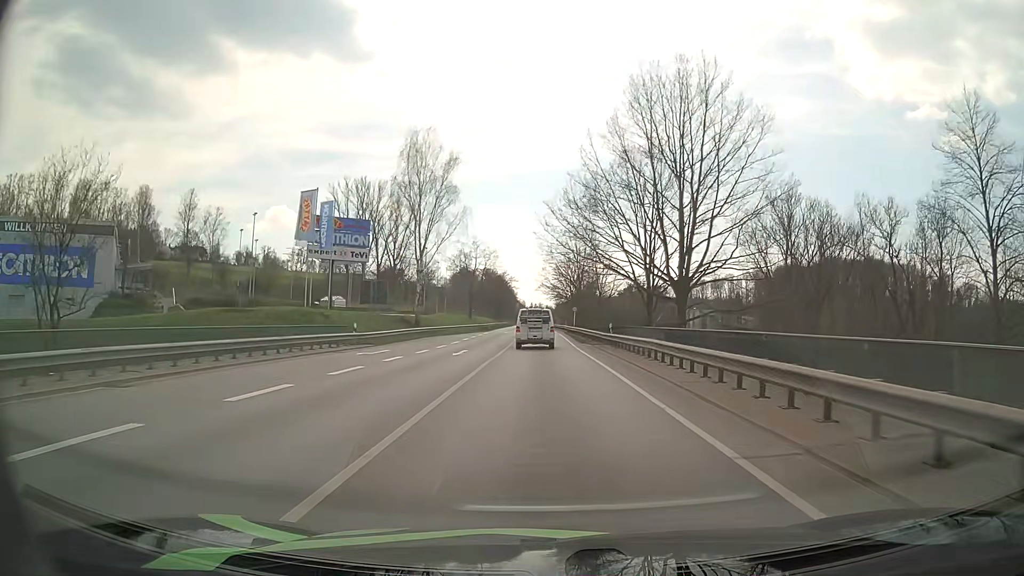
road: primary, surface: asphalt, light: Day
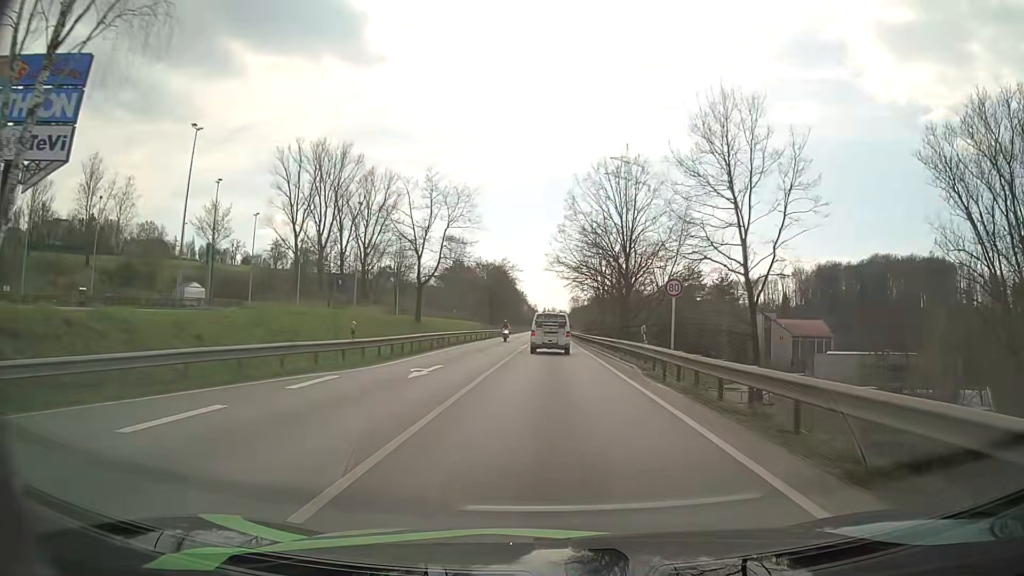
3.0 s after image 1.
(-0.4, +52.0) m; 0°
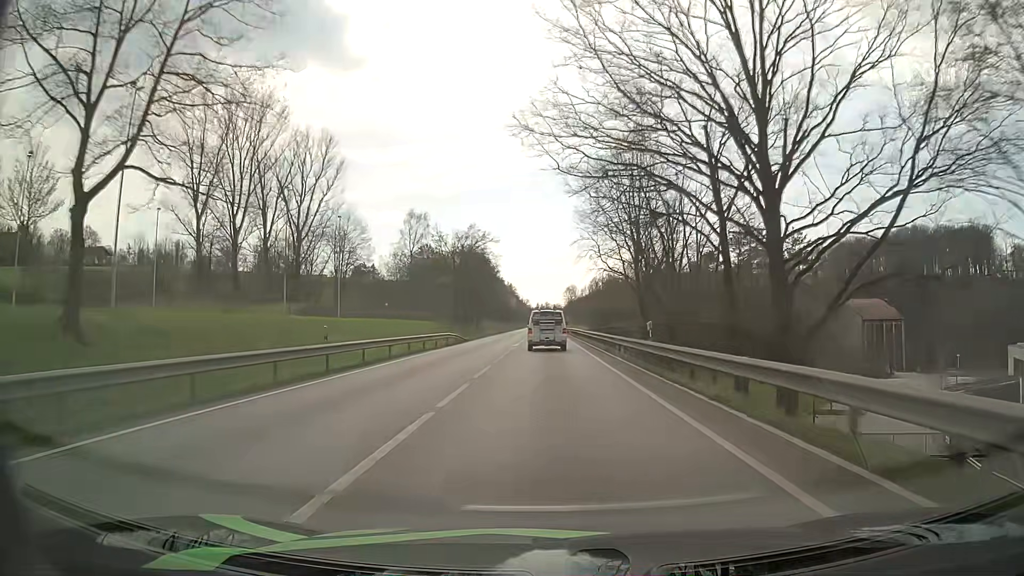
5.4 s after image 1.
(-0.1, +42.2) m; 0°
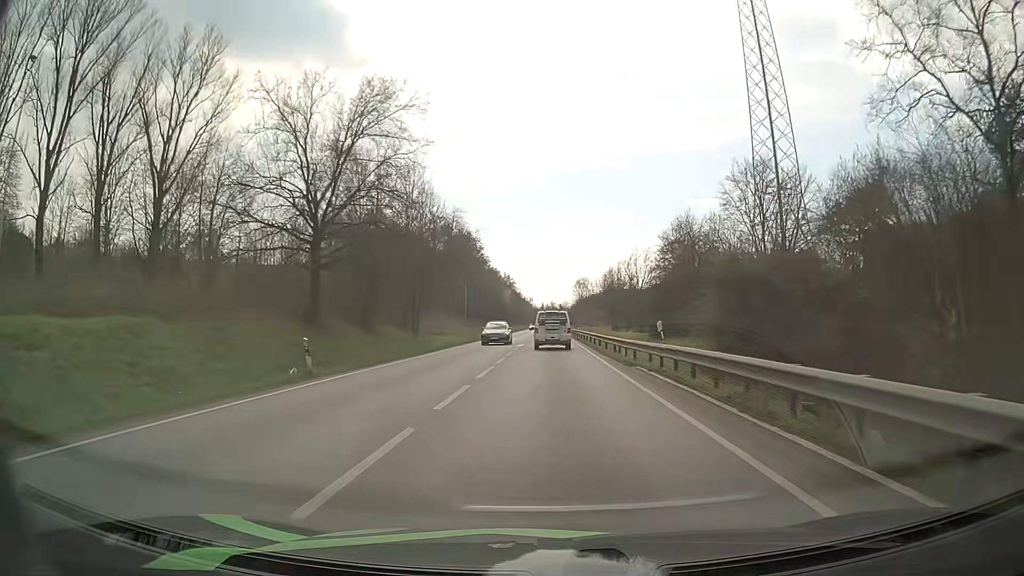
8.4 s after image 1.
(-0.6, +54.7) m; -1°
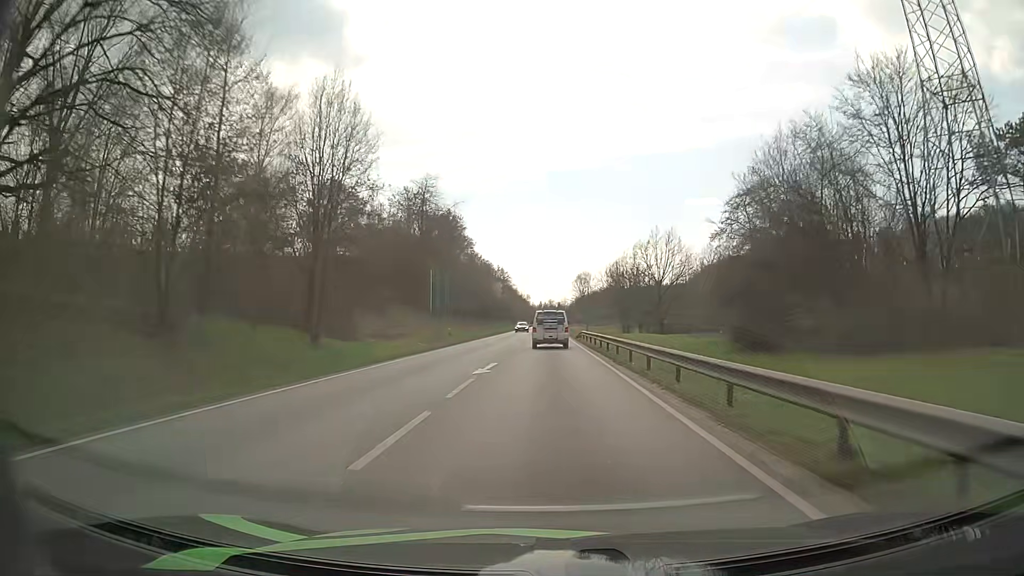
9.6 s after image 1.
(0.0, +22.6) m; 0°
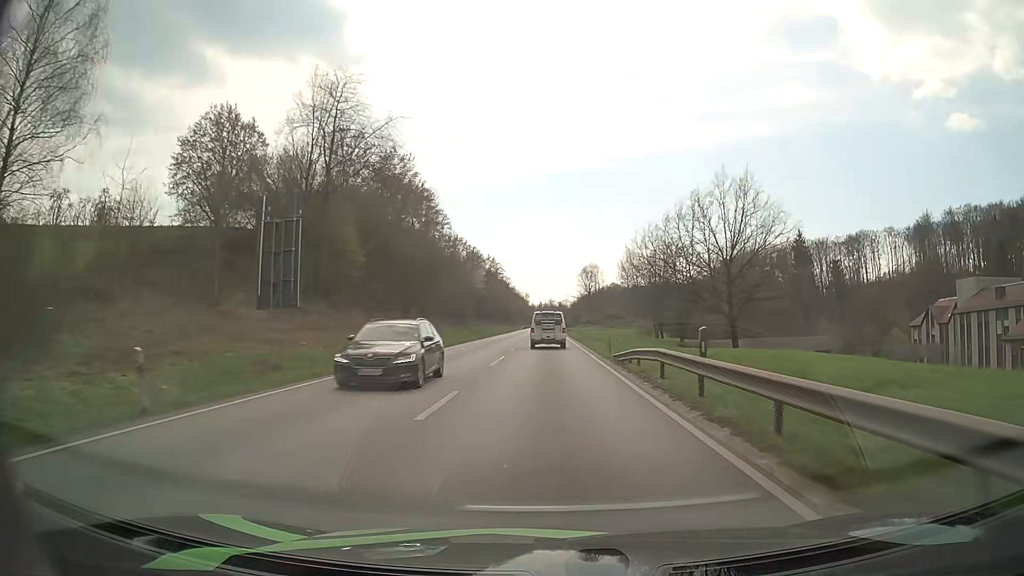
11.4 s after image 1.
(0.0, +34.8) m; 0°
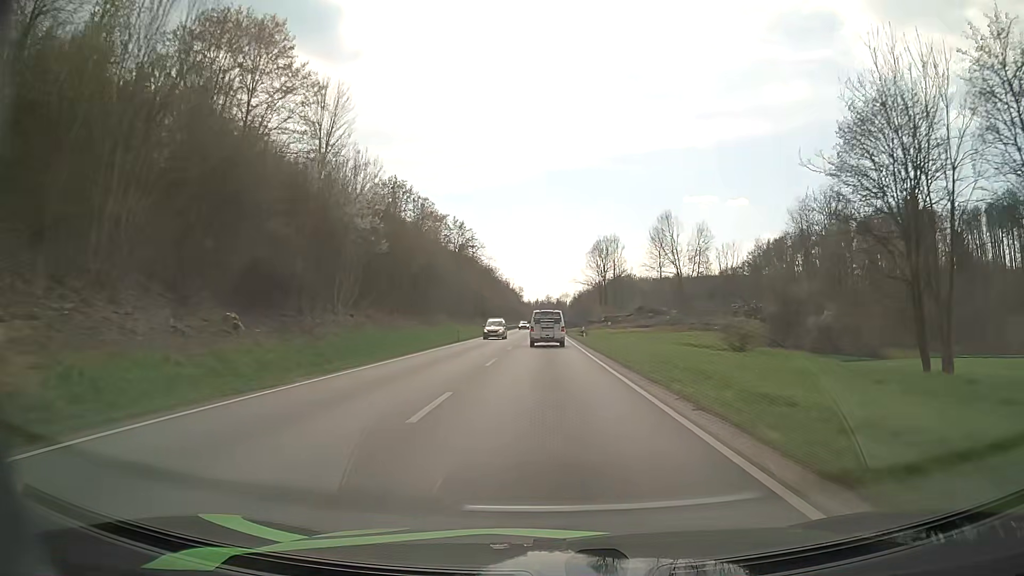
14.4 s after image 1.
(-0.3, +60.4) m; 0°
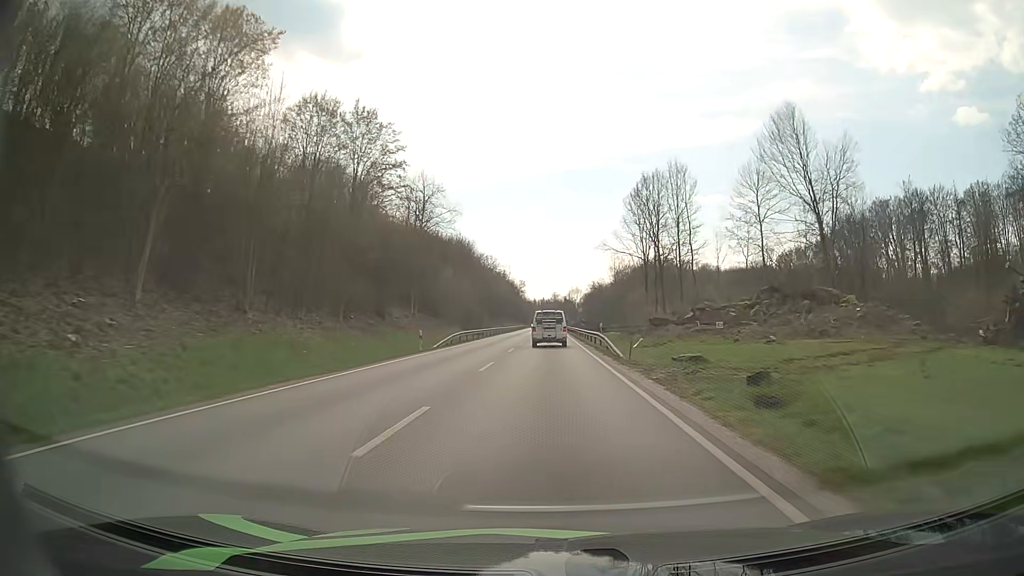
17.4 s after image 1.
(+0.1, +62.7) m; 0°
(0, +10) (0, +20) (0, +30) (0, +40) (0, +50) (0, +60) (0, +70) (0, +80) (0, +90) (+1, +100) m
